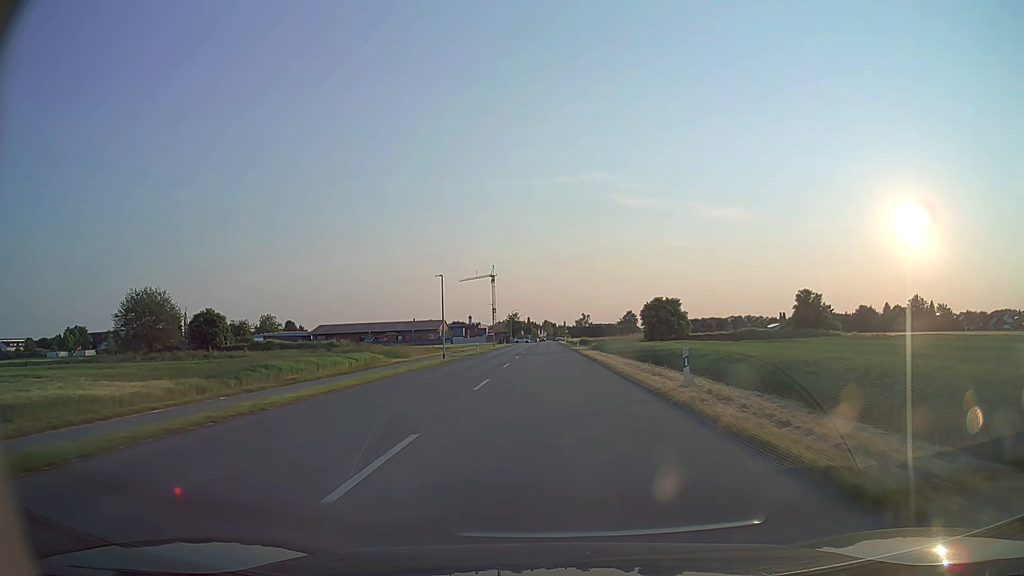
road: tertiary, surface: asphalt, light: Day
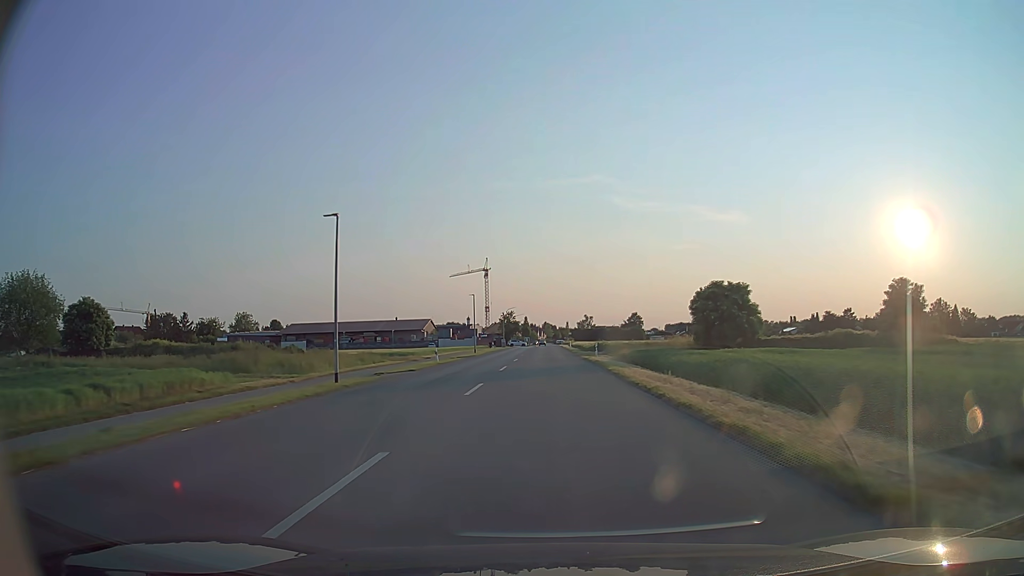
(0.0, +25.5) m; 0°
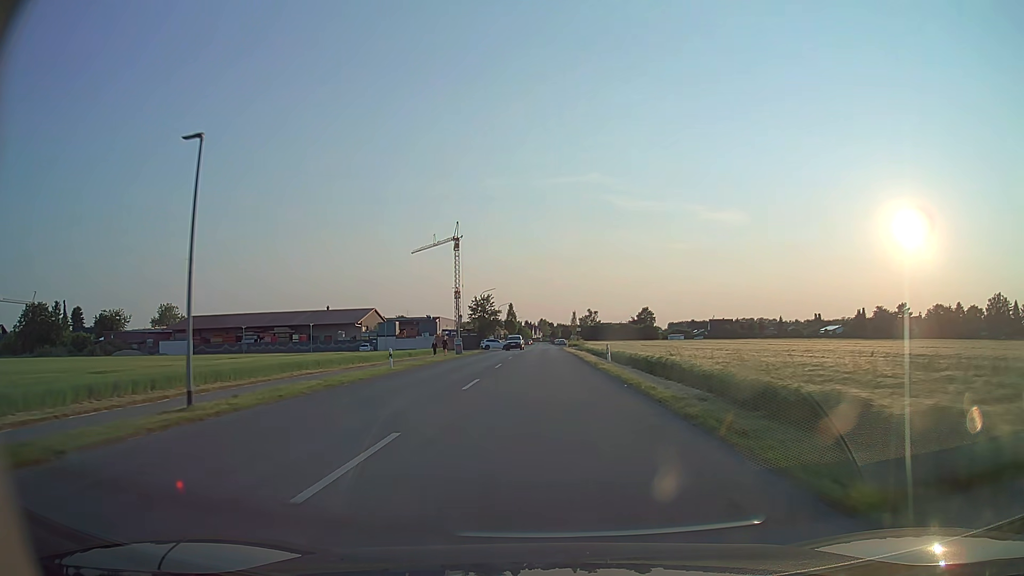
(+0.2, +58.1) m; 0°
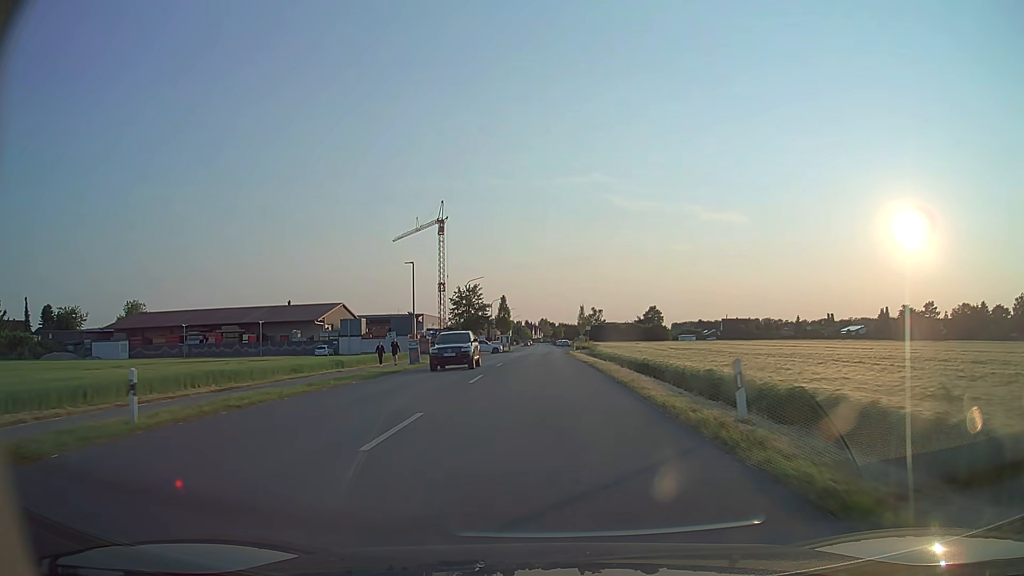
(0.0, +21.4) m; 0°
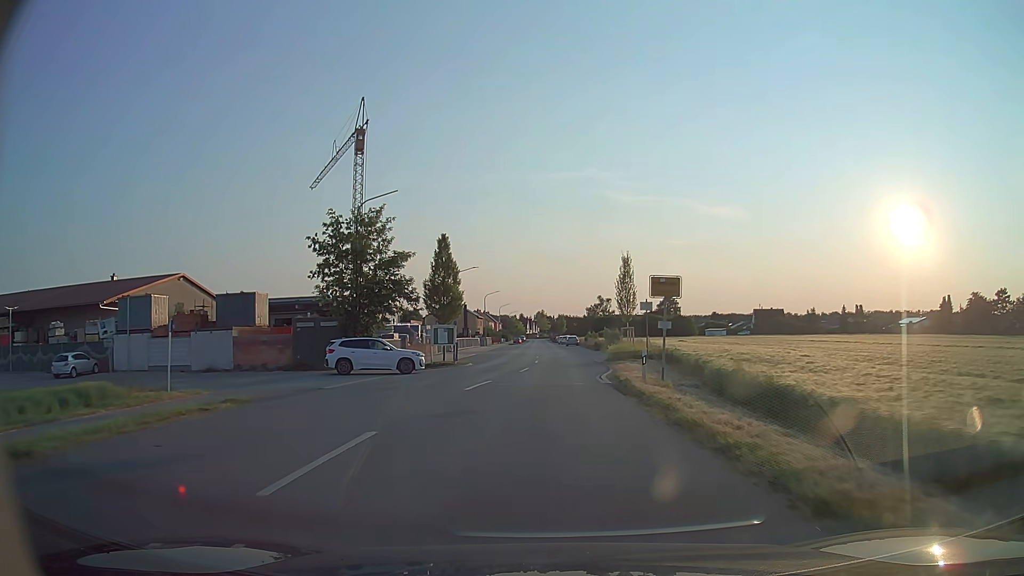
(-0.1, +50.2) m; 0°
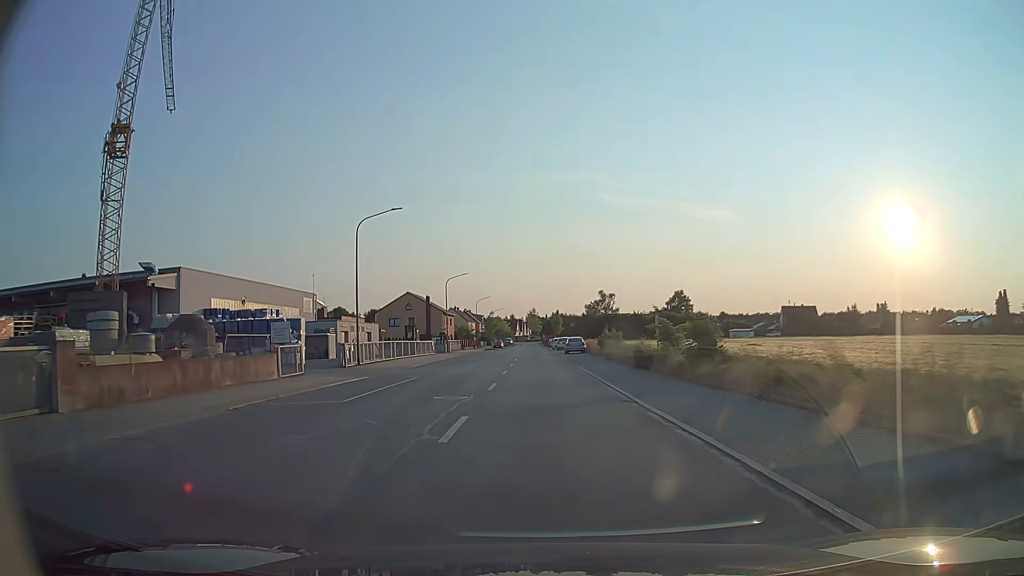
(+0.7, +37.7) m; +1°
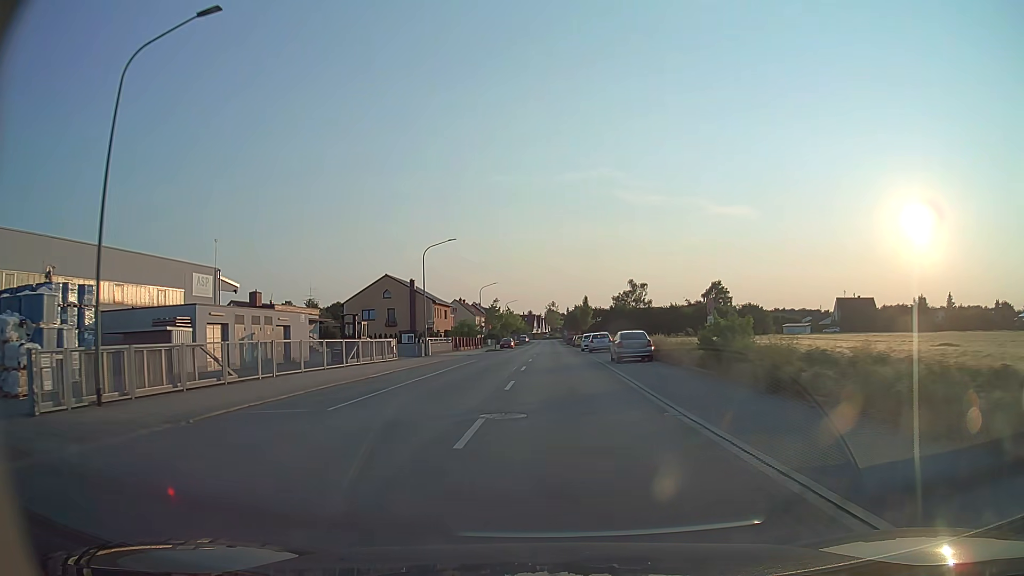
(-0.8, +28.1) m; -2°
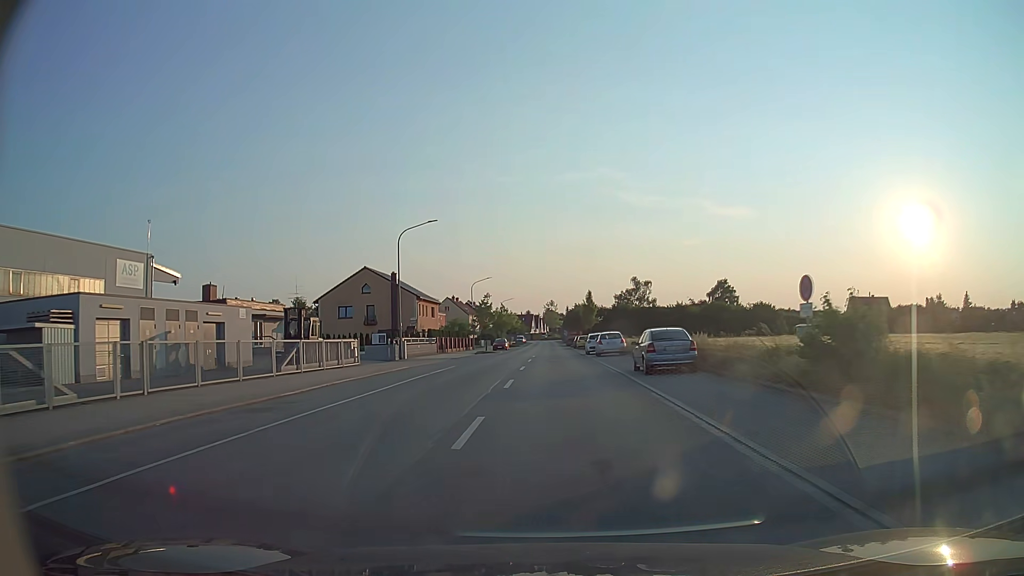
(0.0, +9.4) m; 0°
(0, +10) (0, +20) (0, +30) (0, +40) (0, +50) (0, +60) (0, +70) (+1, +80) (+1, +90) (+1, +100) m
